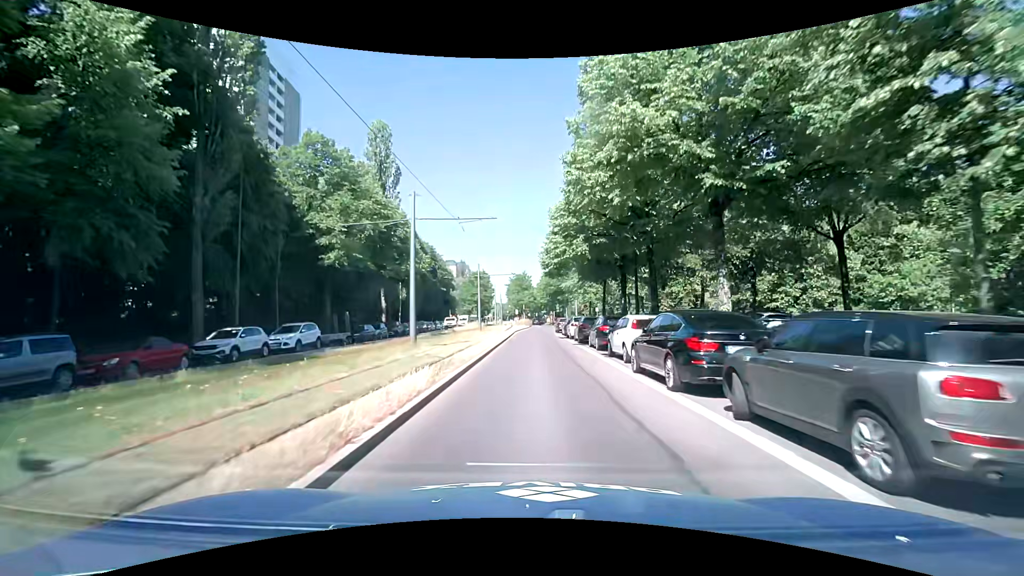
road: secondary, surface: asphalt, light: Day
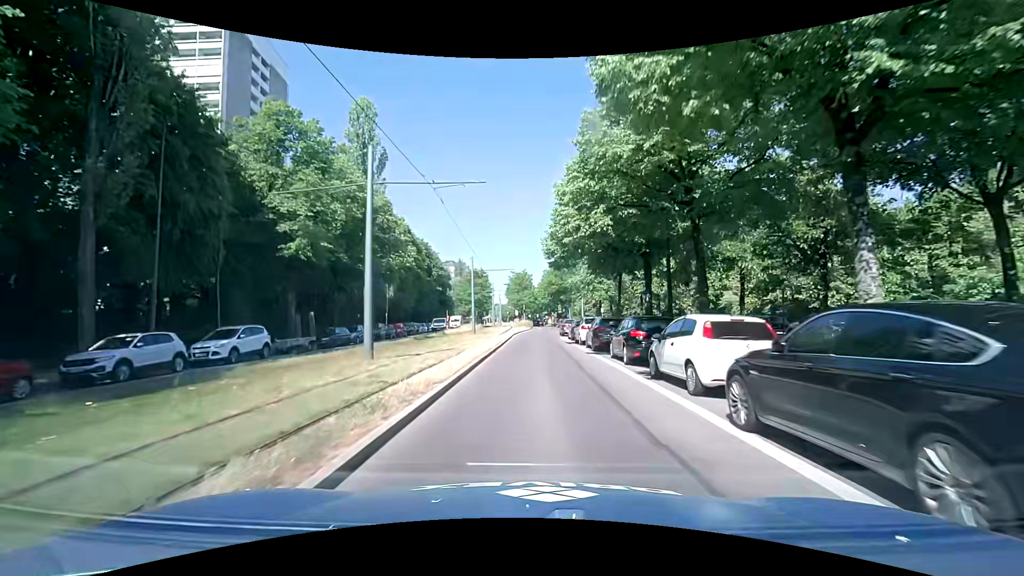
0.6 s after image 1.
(-0.1, +6.2) m; -1°
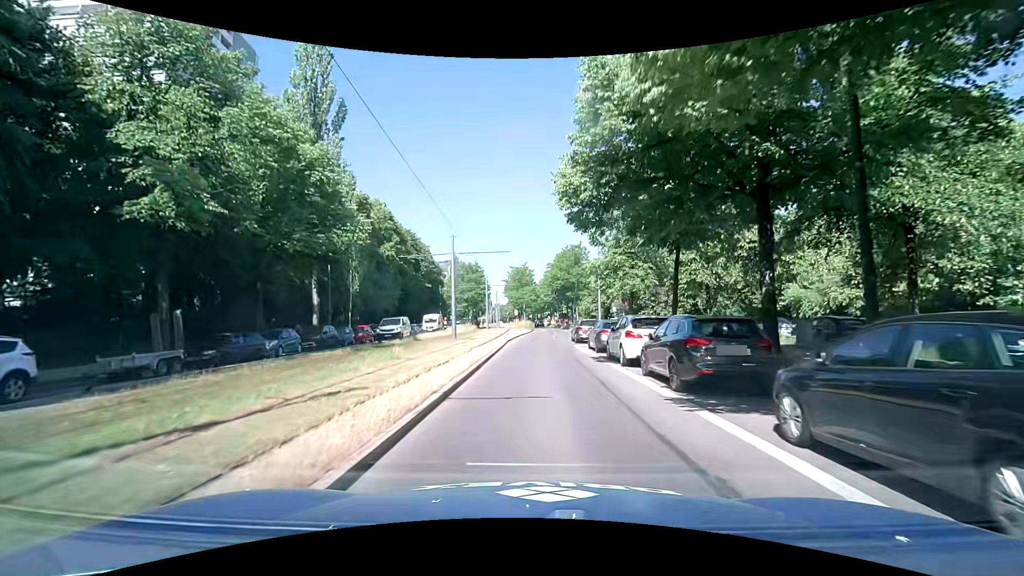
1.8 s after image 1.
(0.0, +12.1) m; 0°
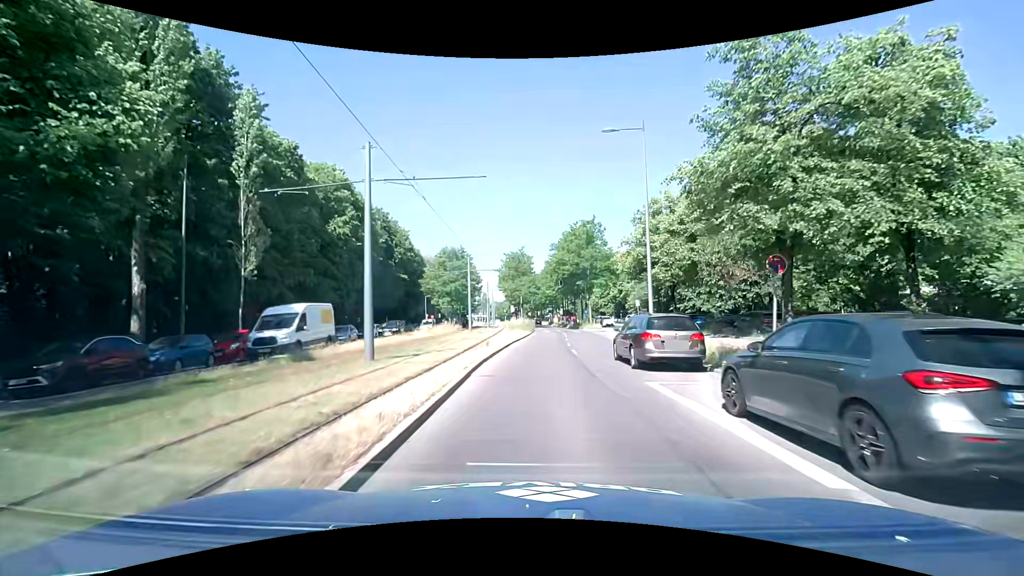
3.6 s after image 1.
(+0.1, +17.2) m; -1°
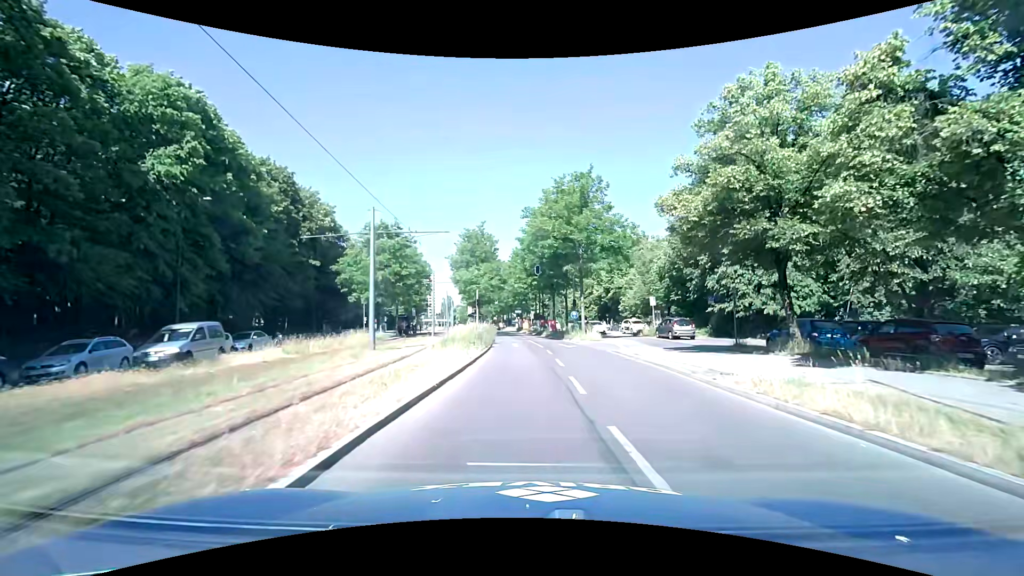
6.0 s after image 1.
(+0.9, +21.2) m; +5°
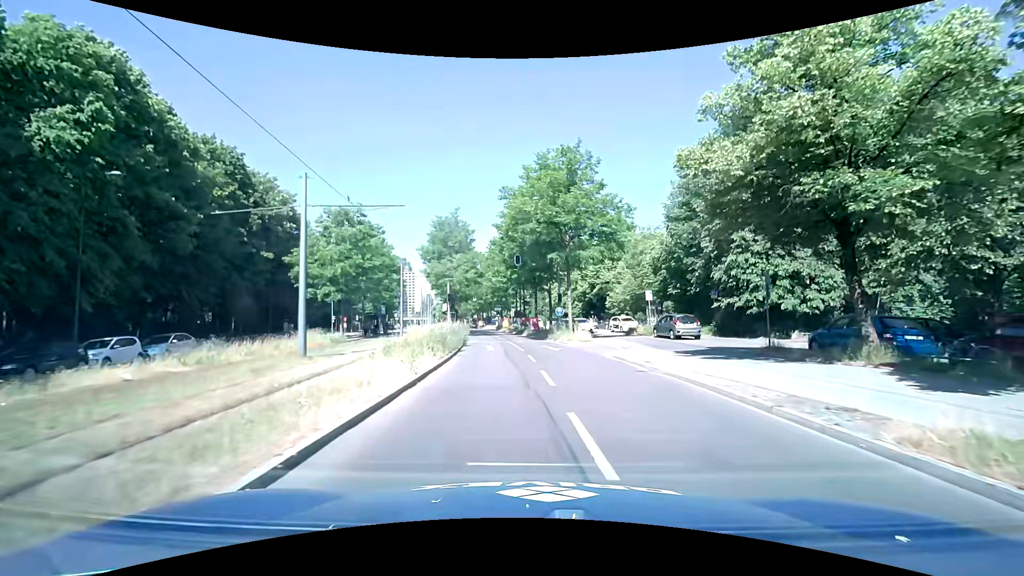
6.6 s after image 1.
(+0.1, +5.3) m; +2°
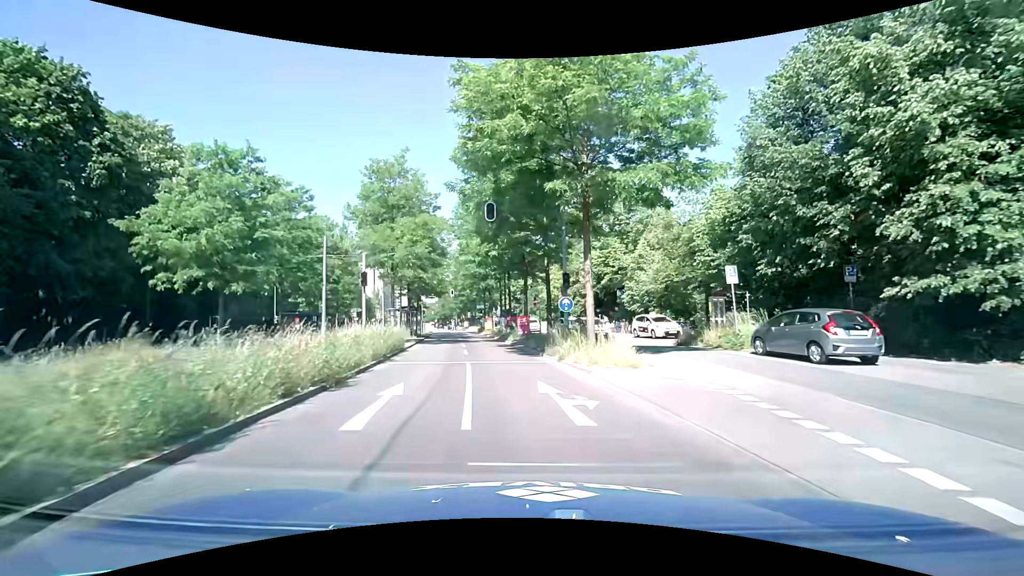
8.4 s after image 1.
(+0.3, +16.2) m; +1°
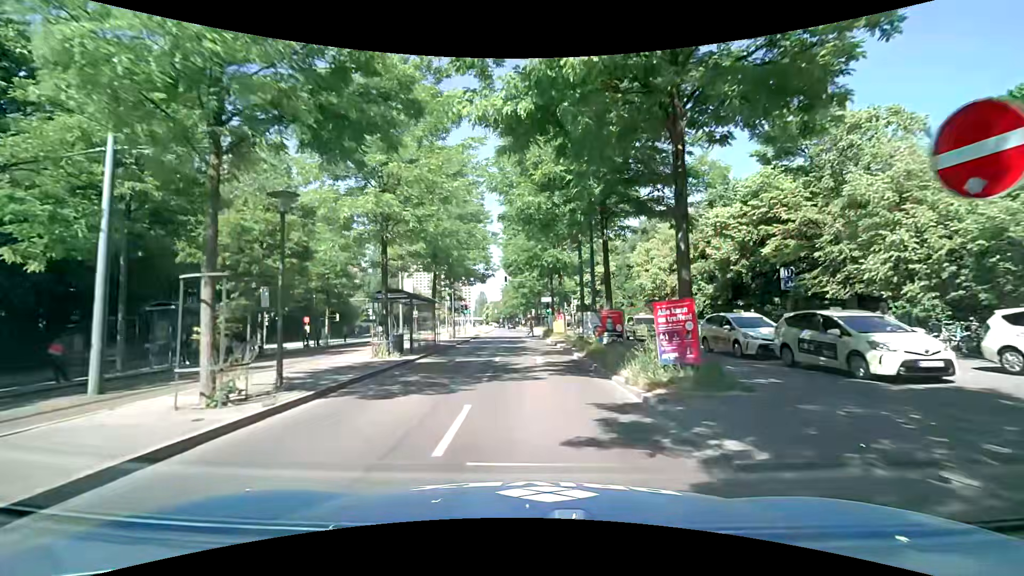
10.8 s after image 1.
(-1.7, +22.3) m; -8°
(0, +10) (0, +20) (-1, +30) (-1, +40) (-1, +50) (-2, +60) (-2, +70) (-2, +80) (-3, +90) (-4, +100) m
